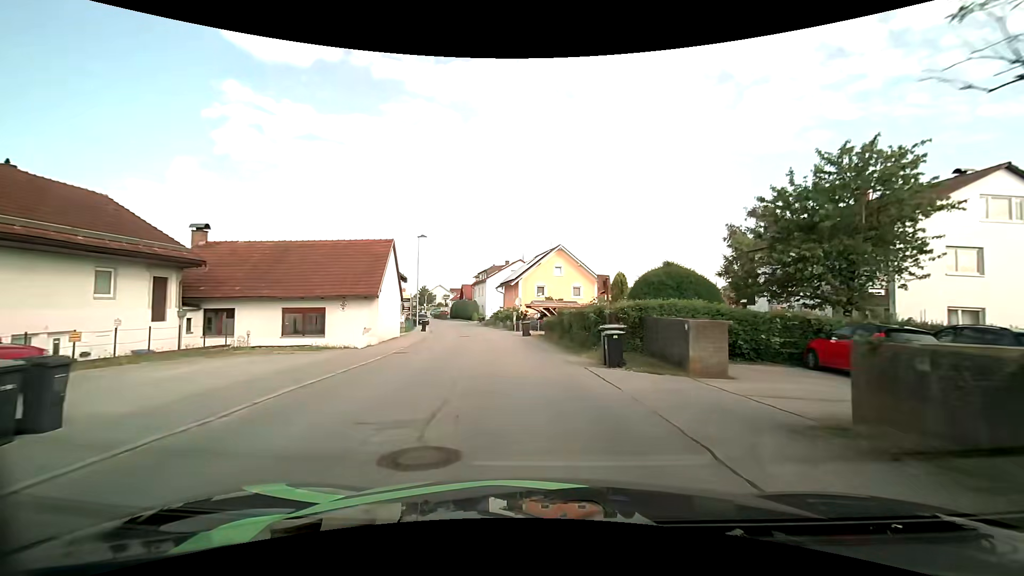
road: unclassified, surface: asphalt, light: Day
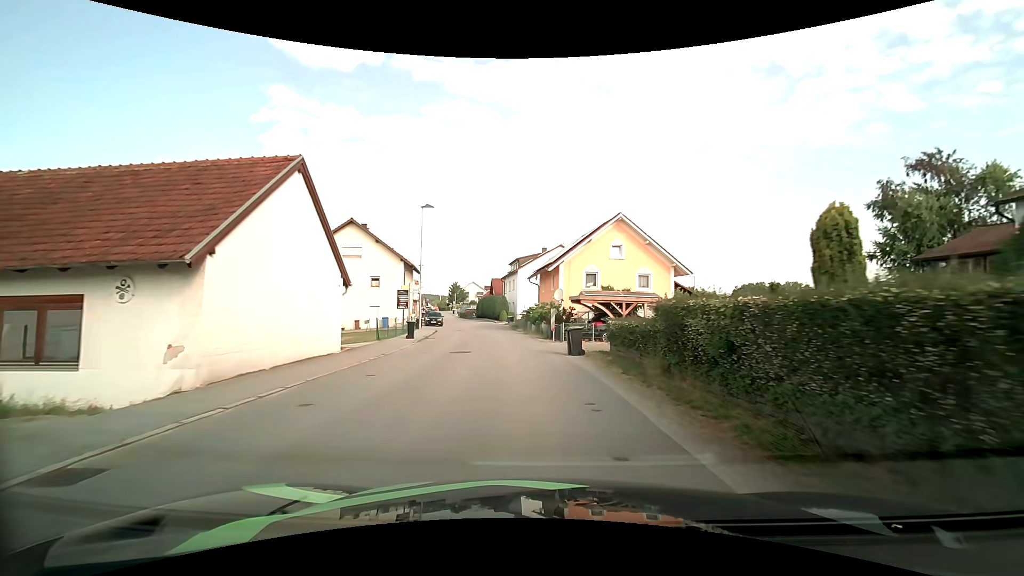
(-0.5, +15.2) m; -5°
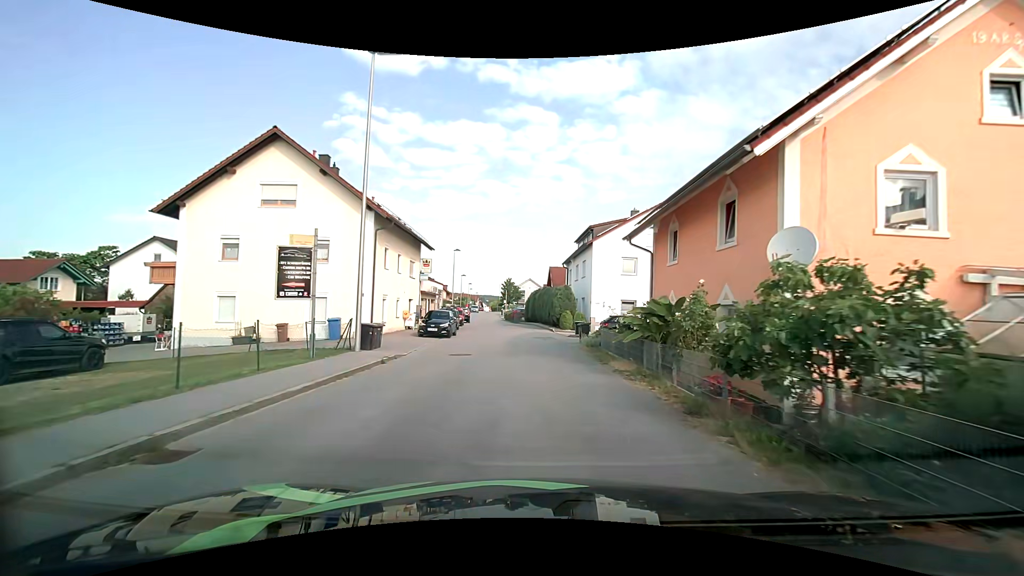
(-1.4, +24.9) m; -7°
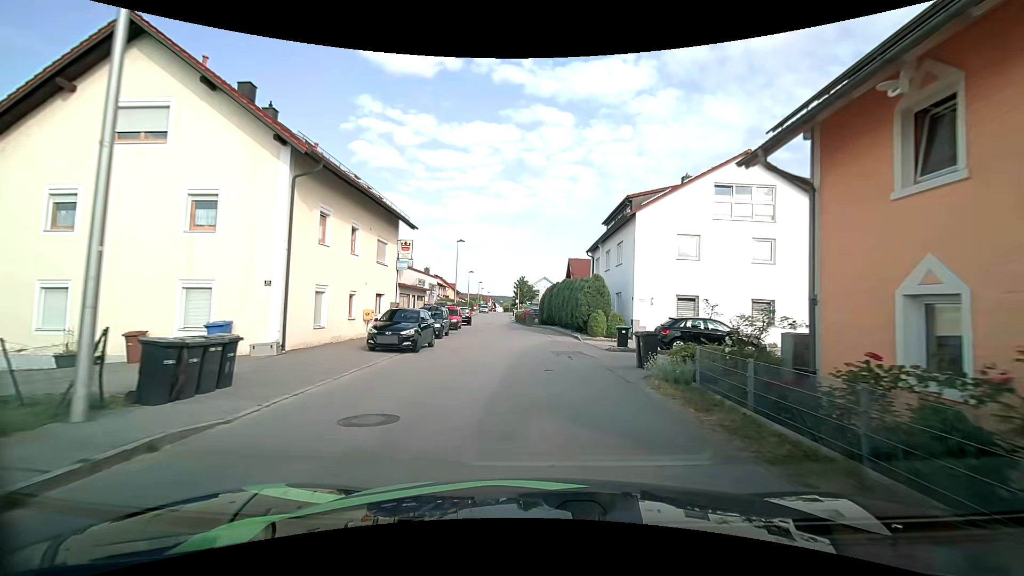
(-0.1, +10.3) m; -1°
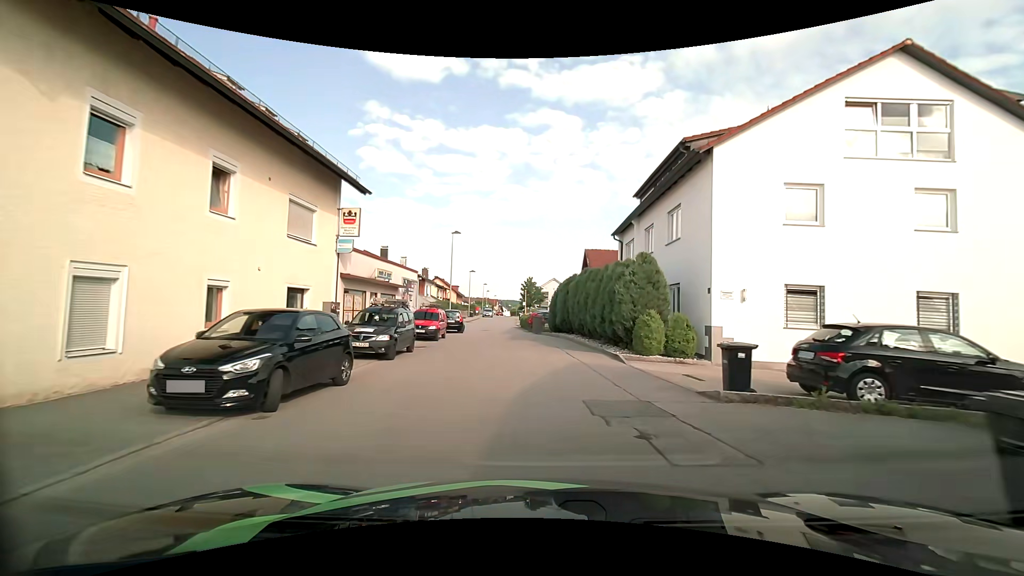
(-0.1, +9.7) m; -1°
(0, +10) (-1, +20) (-1, +30) (-2, +40) (-3, +50) (-4, +60) (-5, +70) (-5, +80) (-6, +90) (-6, +100) m
